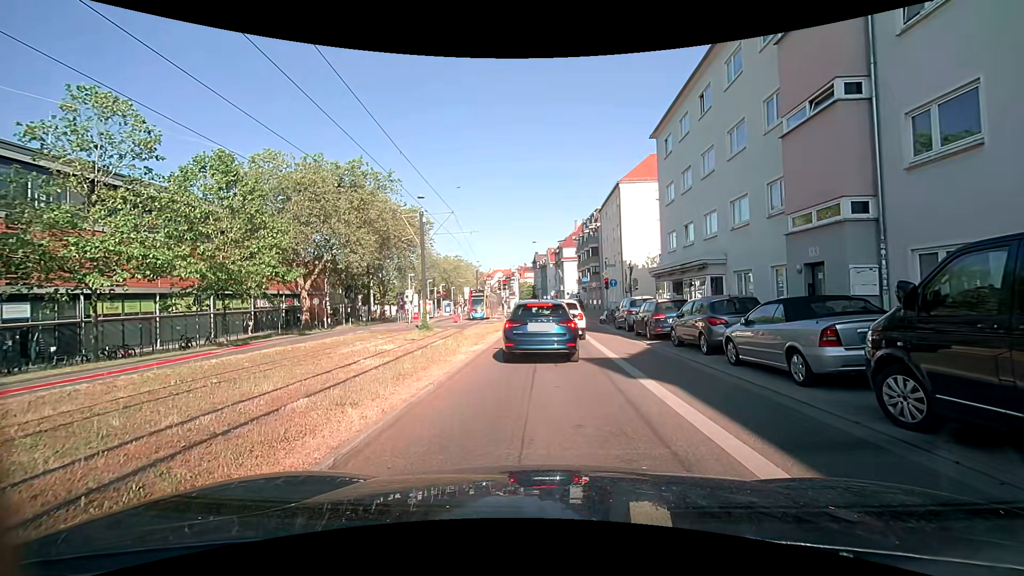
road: secondary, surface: asphalt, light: Day
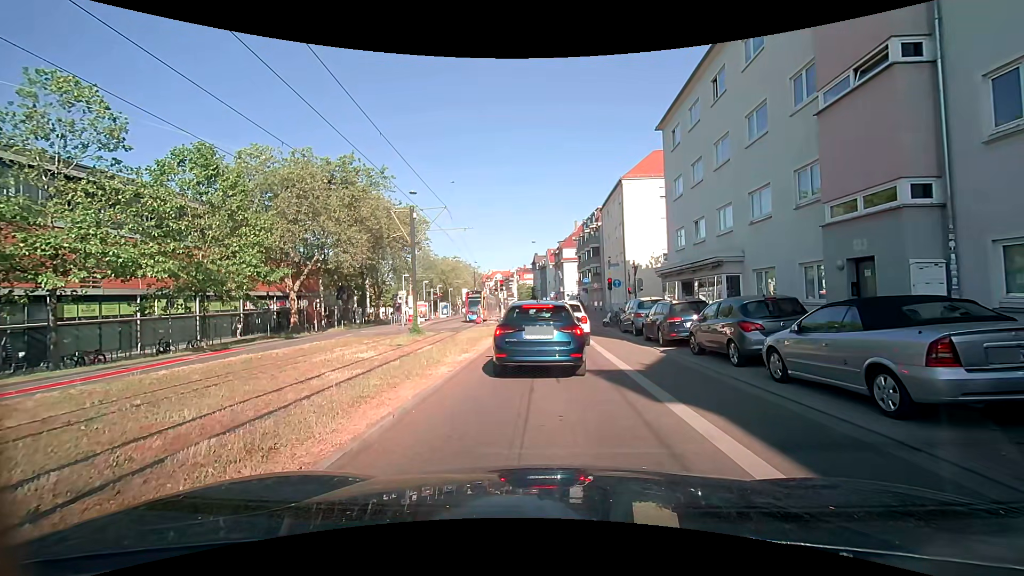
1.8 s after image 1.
(0.0, +2.0) m; 0°
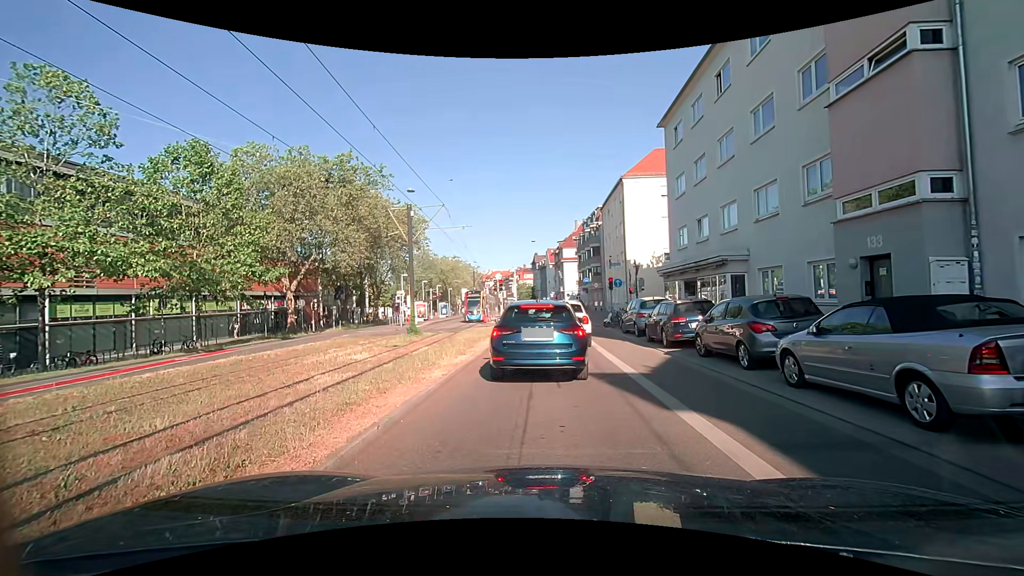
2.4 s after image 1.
(0.0, +0.5) m; 0°
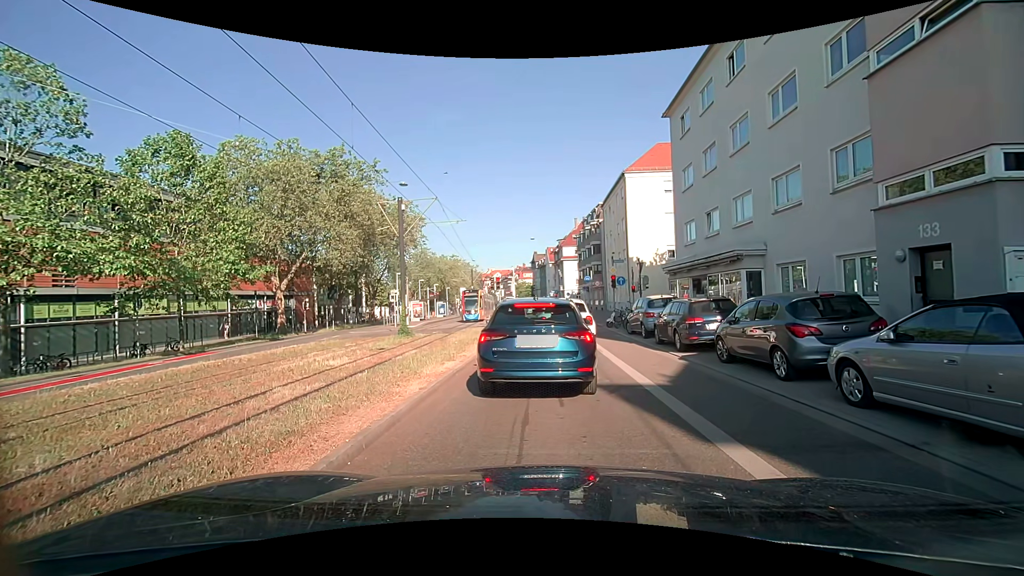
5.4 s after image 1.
(0.0, +1.5) m; 0°
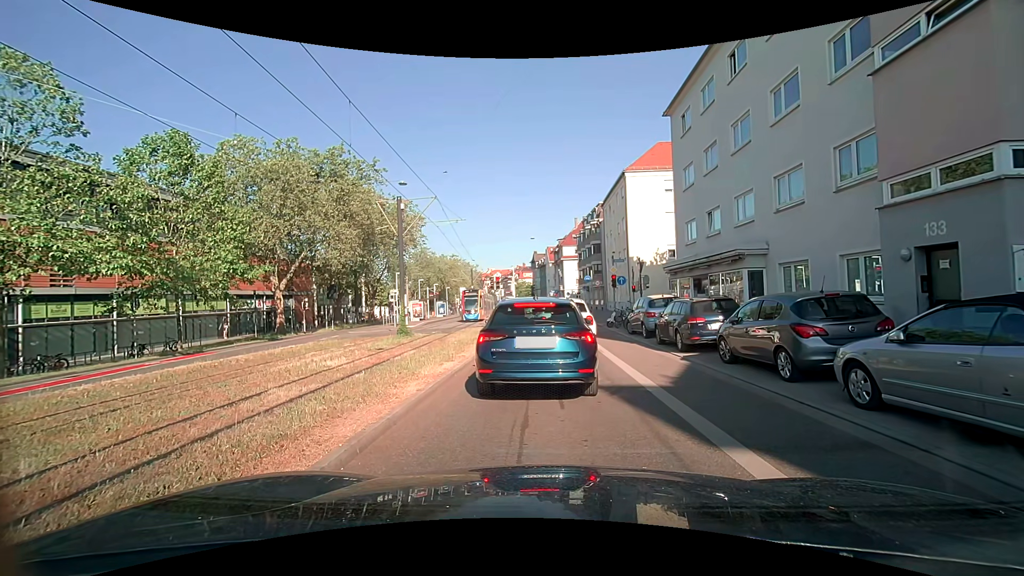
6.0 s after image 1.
(0.0, +0.2) m; 0°
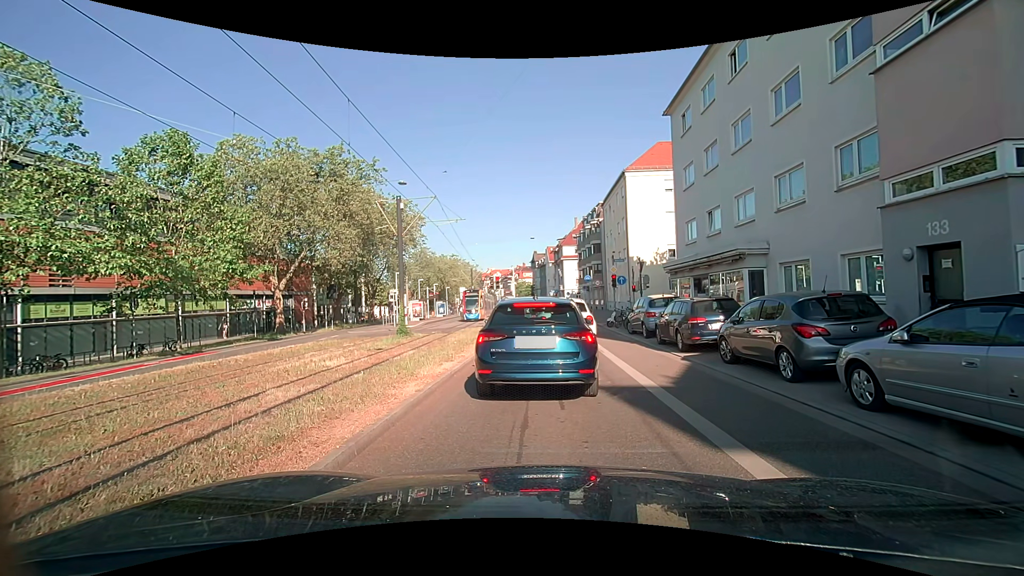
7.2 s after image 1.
(0.0, +0.1) m; 0°
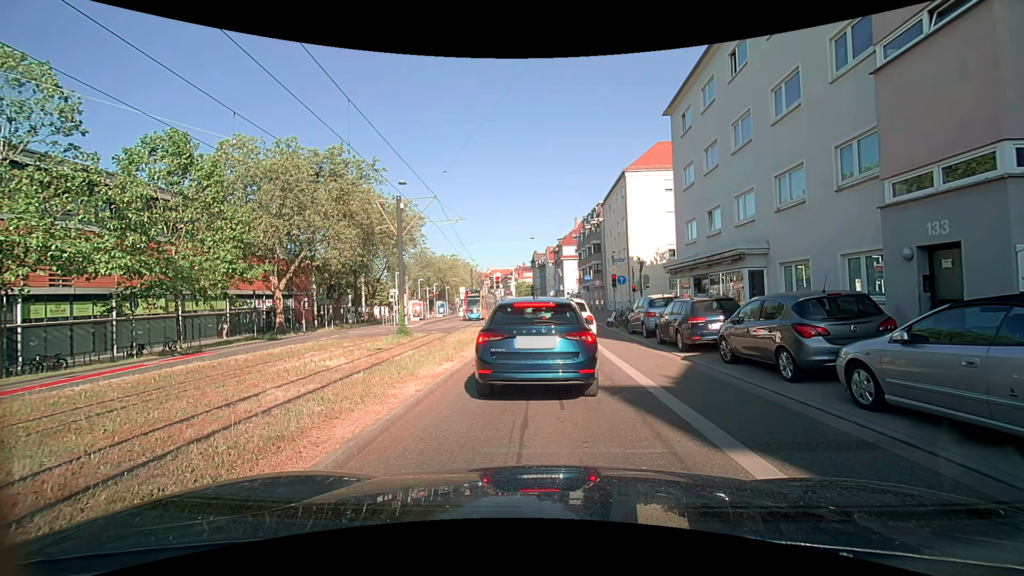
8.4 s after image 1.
(0.0, 0.0) m; 0°
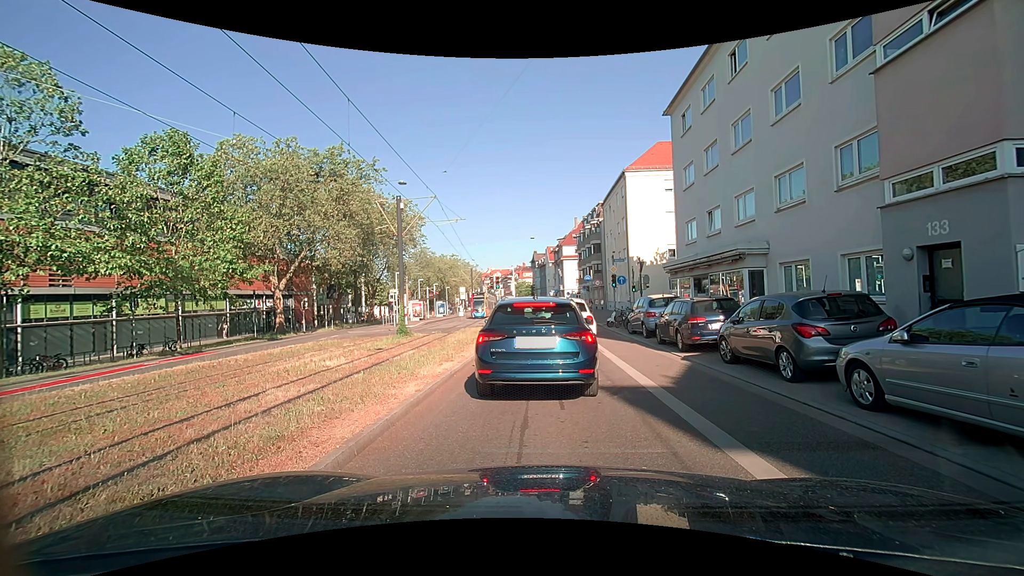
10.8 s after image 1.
(0.0, 0.0) m; 0°
(0, +10) (0, +20) (0, +30) (0, +40) (0, +50) (-1, +60) (-1, +70) (-2, +80) (-3, +90) (-4, +100) m
